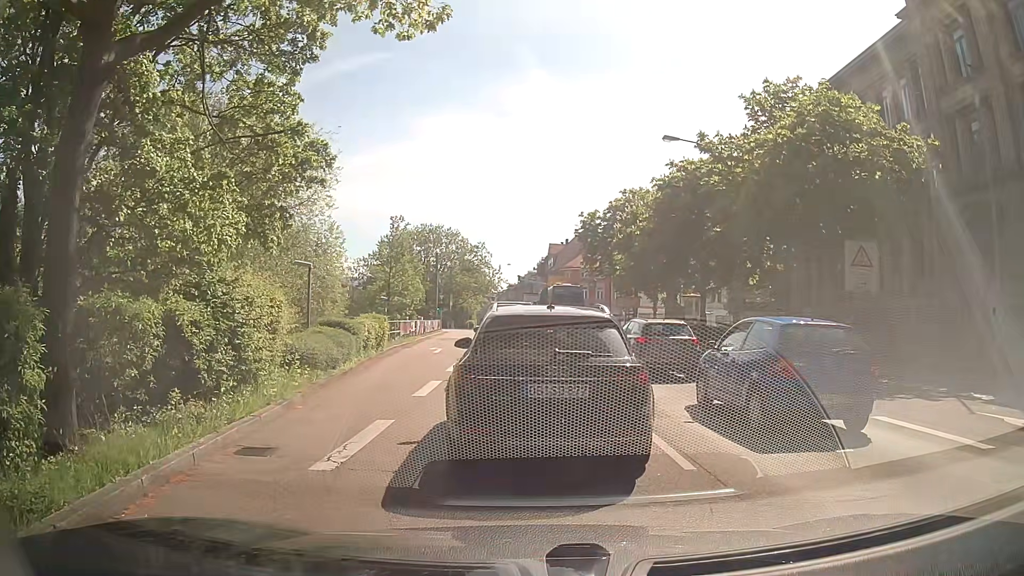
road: primary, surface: asphalt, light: Day
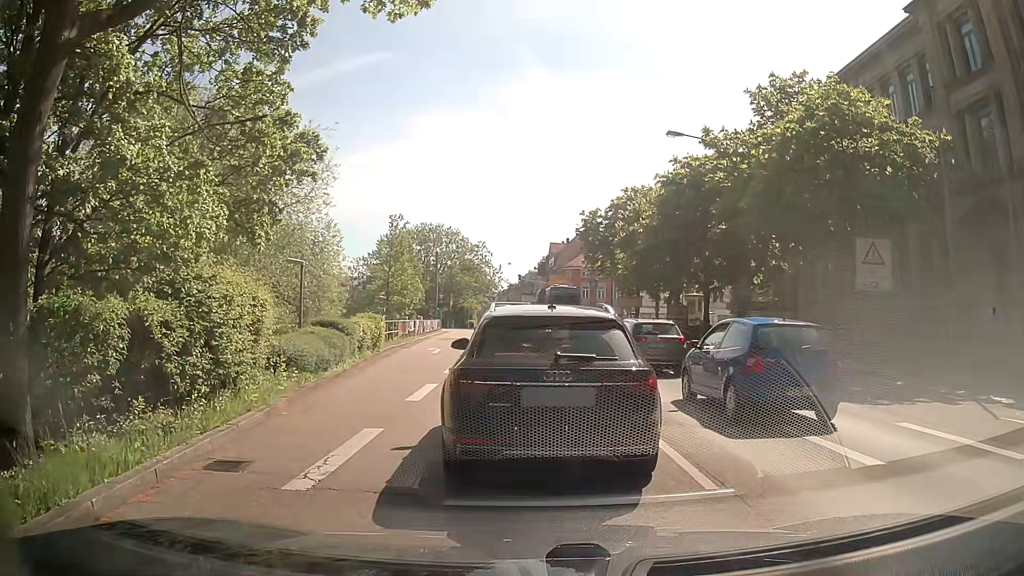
(0.0, +0.7) m; 0°
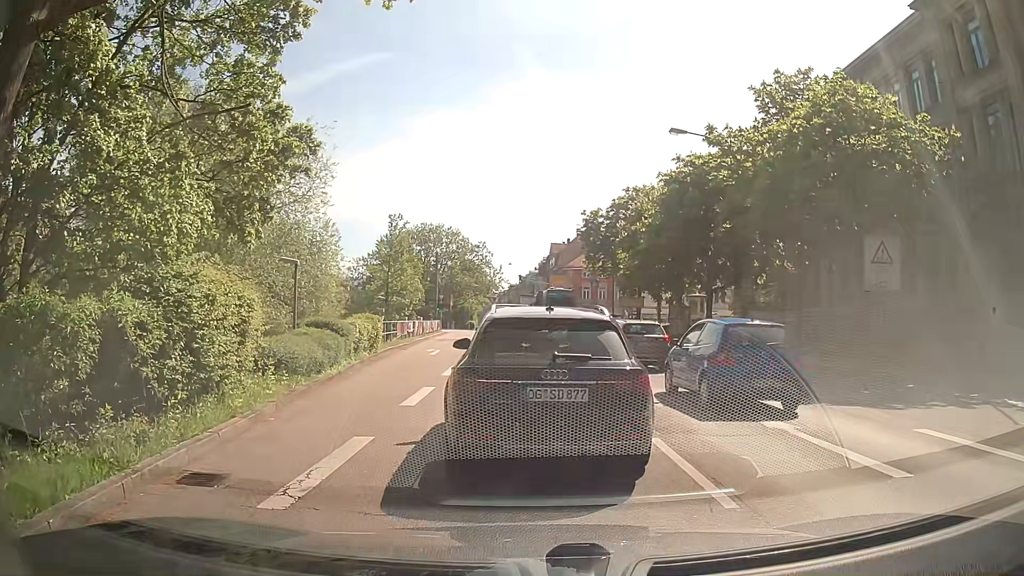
(0.0, +0.5) m; 0°
